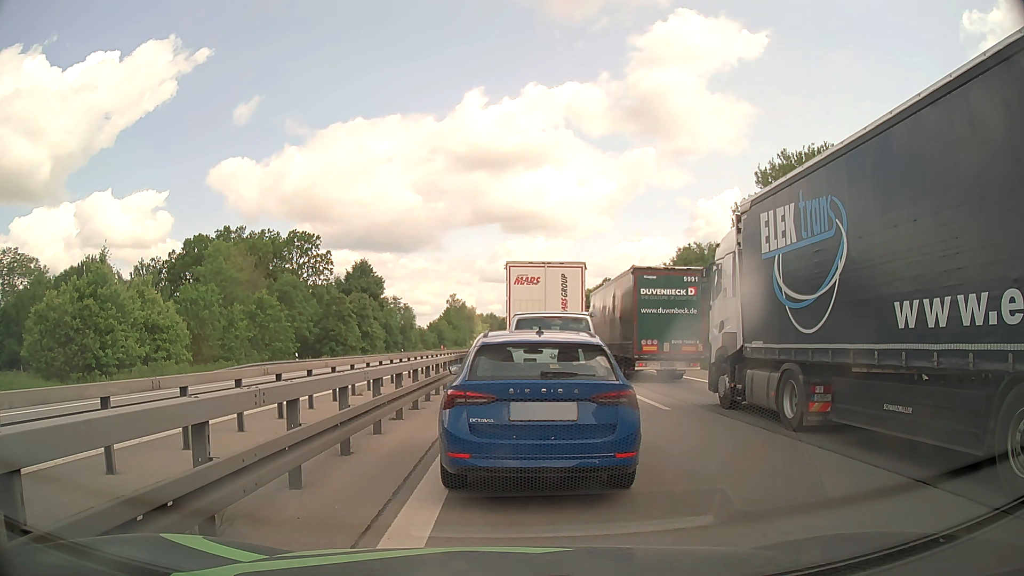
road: motorway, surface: asphalt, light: Day
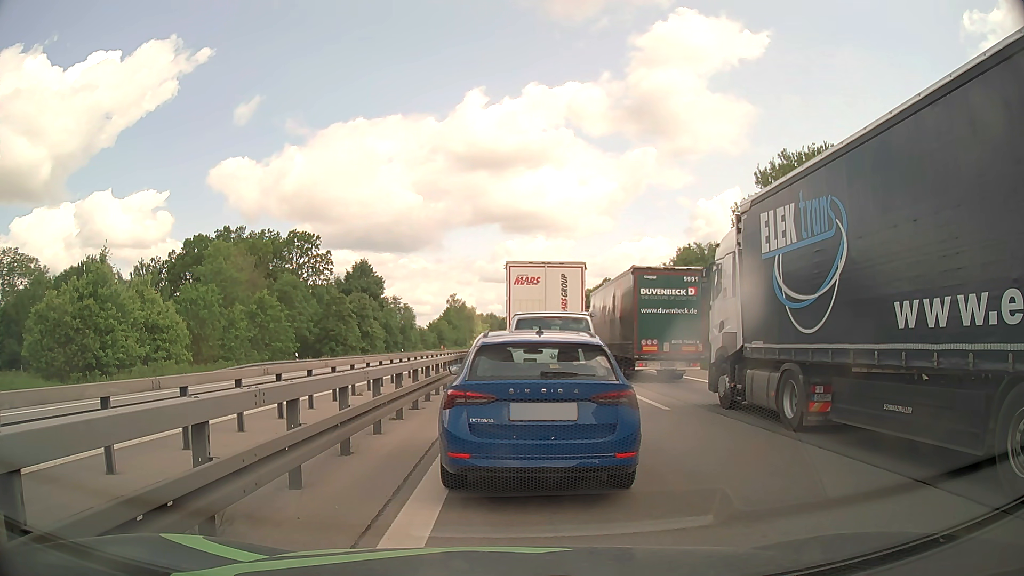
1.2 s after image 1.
(0.0, 0.0) m; 0°
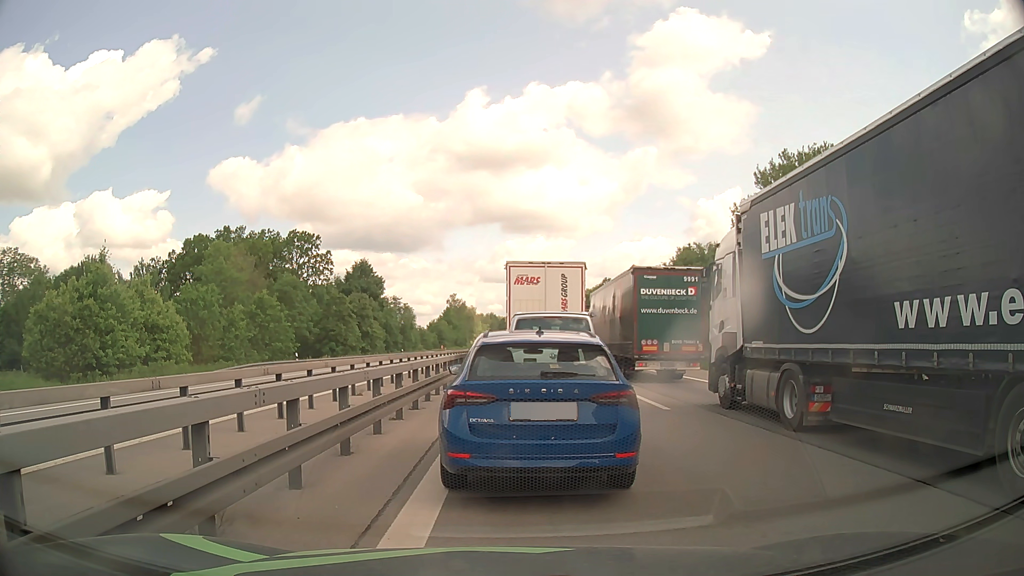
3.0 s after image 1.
(0.0, 0.0) m; 0°
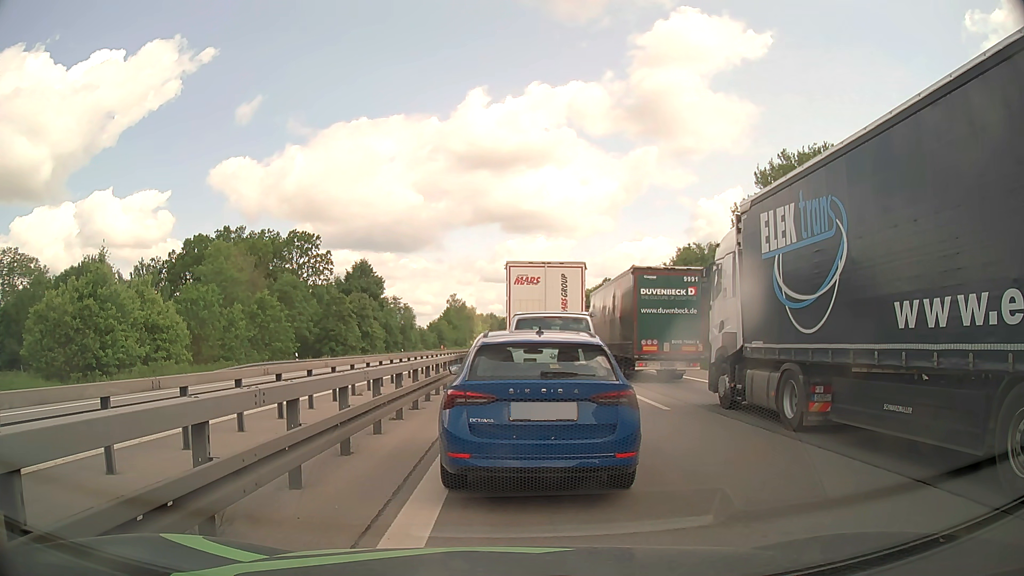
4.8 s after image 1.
(0.0, 0.0) m; 0°
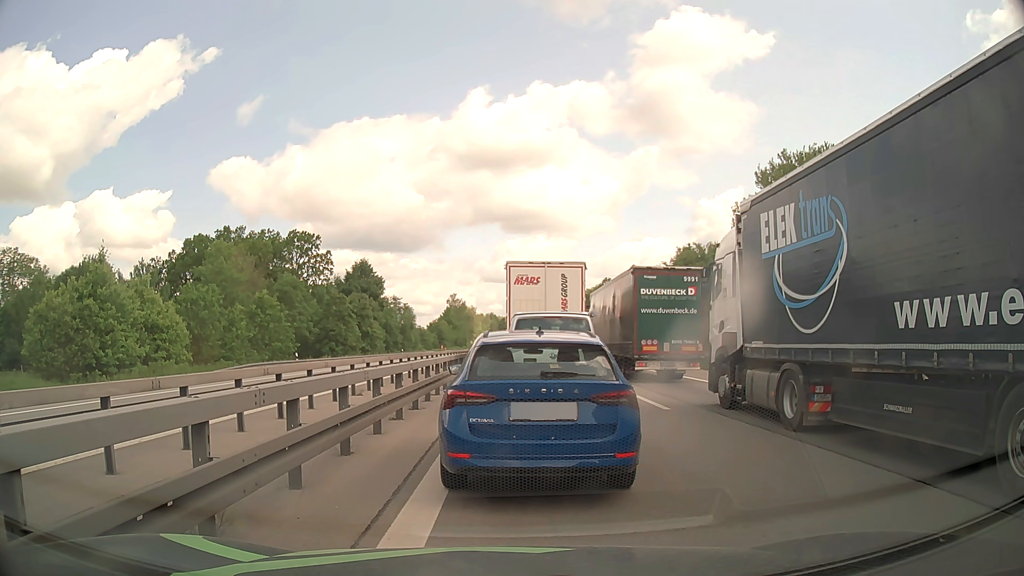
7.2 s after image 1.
(0.0, 0.0) m; 0°
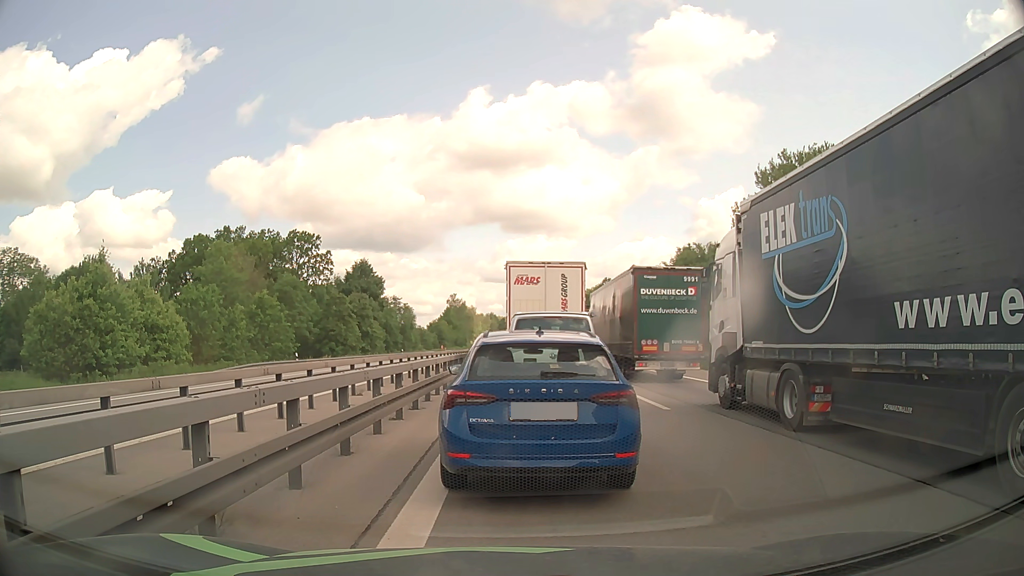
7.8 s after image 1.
(0.0, 0.0) m; 0°
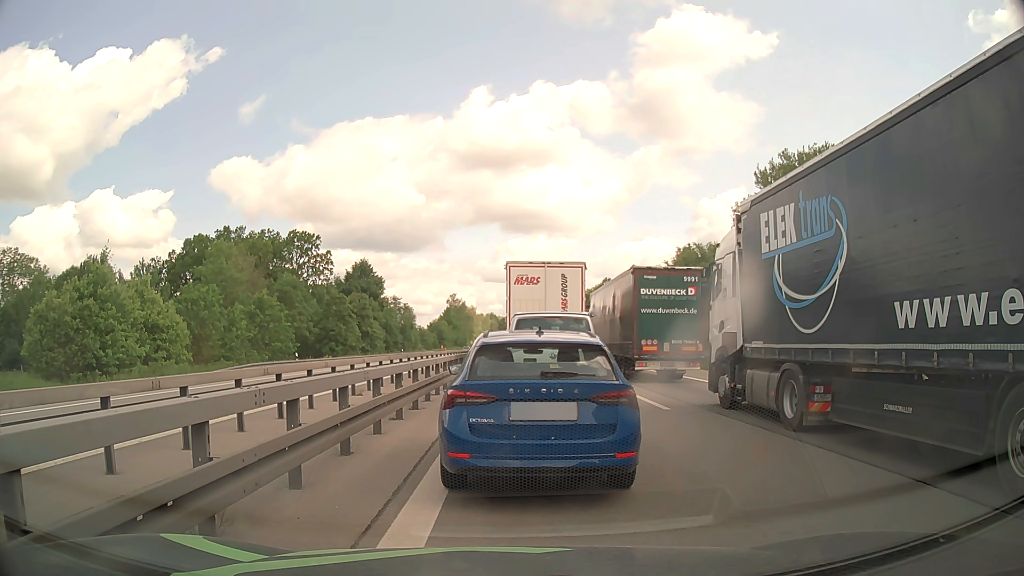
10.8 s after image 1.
(0.0, 0.0) m; 0°
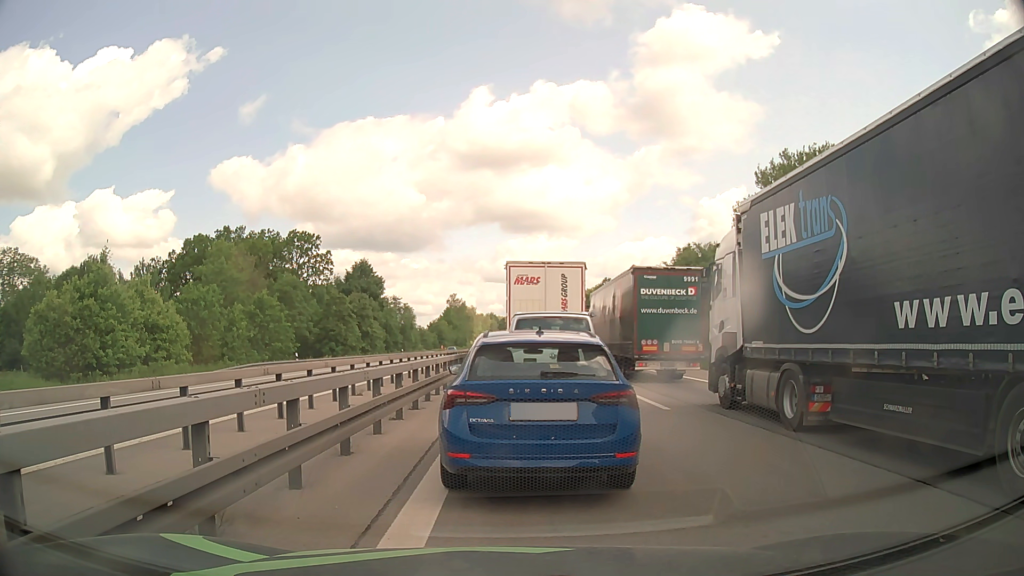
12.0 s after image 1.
(0.0, 0.0) m; 0°
